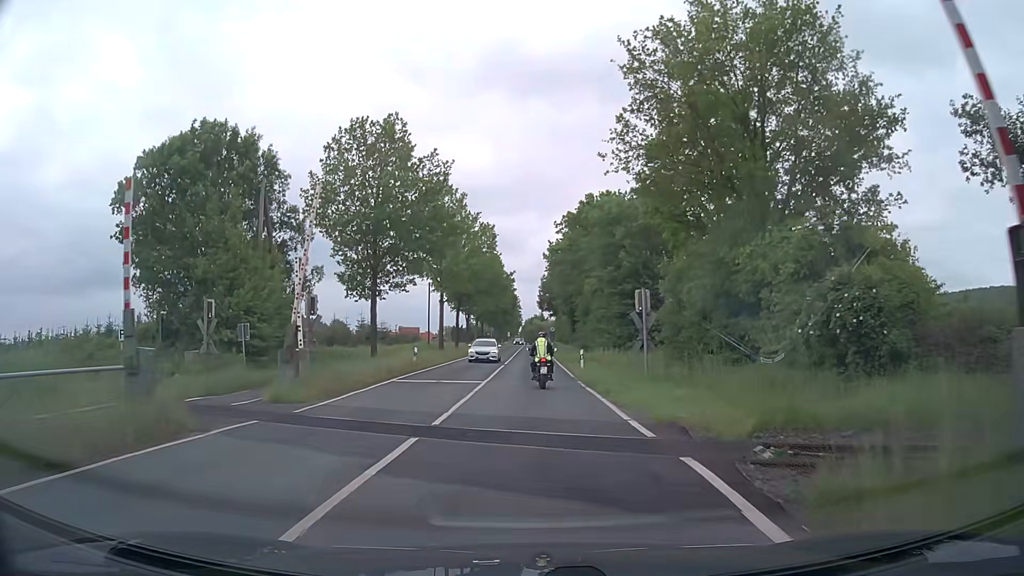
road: secondary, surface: asphalt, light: Day
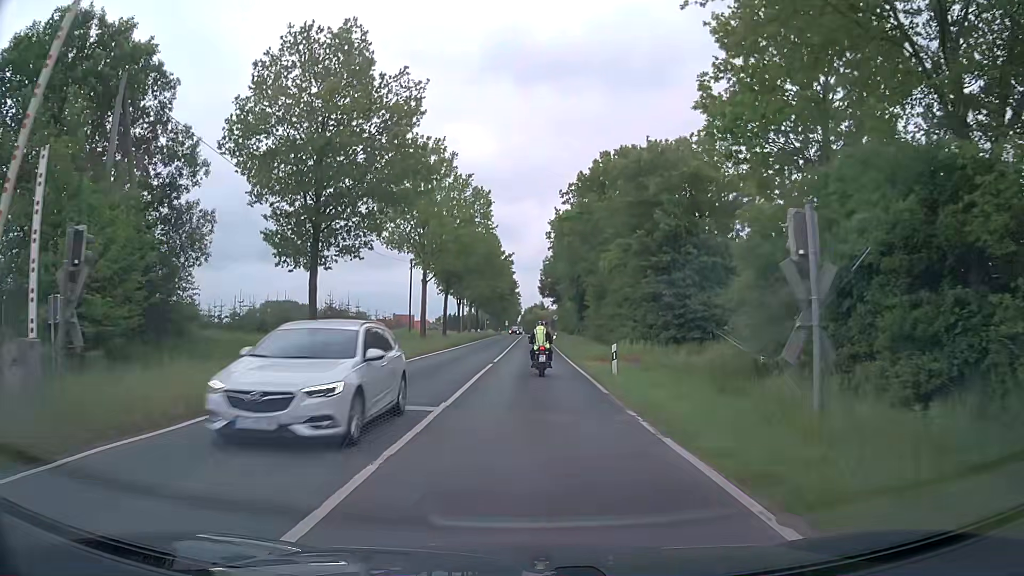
(-0.1, +12.2) m; 0°
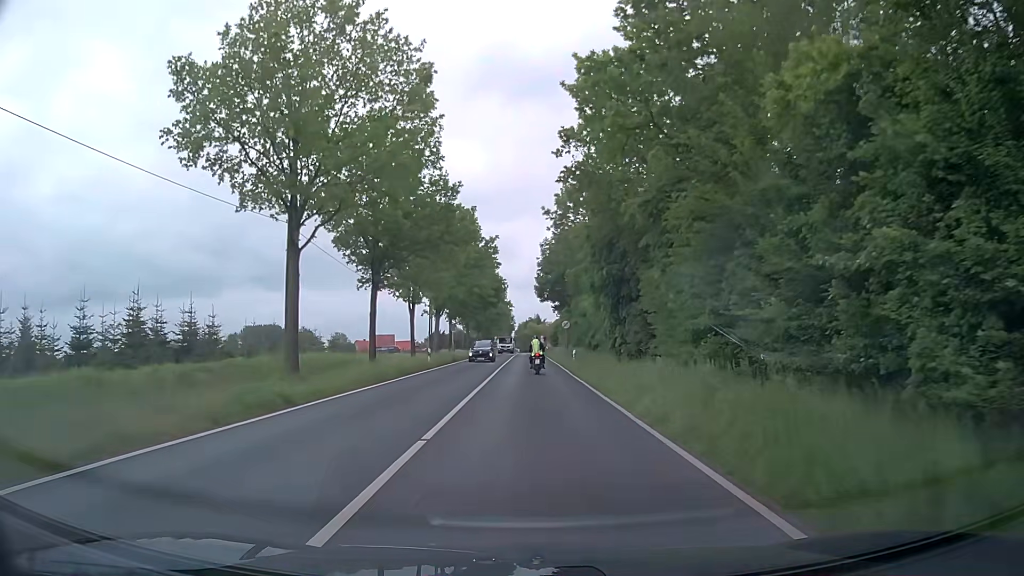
(0.0, +33.1) m; 0°
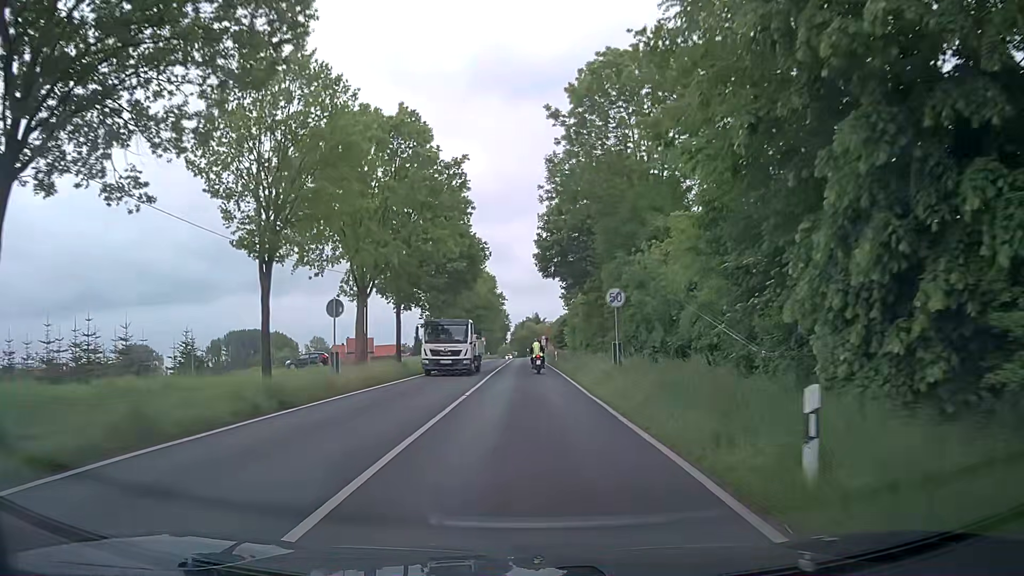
(+0.1, +32.4) m; 0°
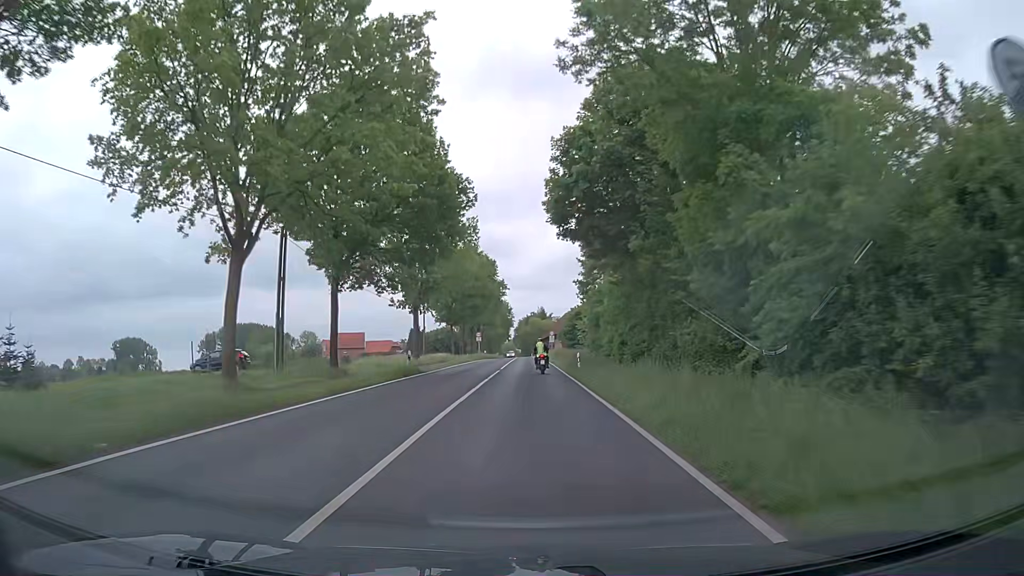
(-0.1, +18.6) m; 0°
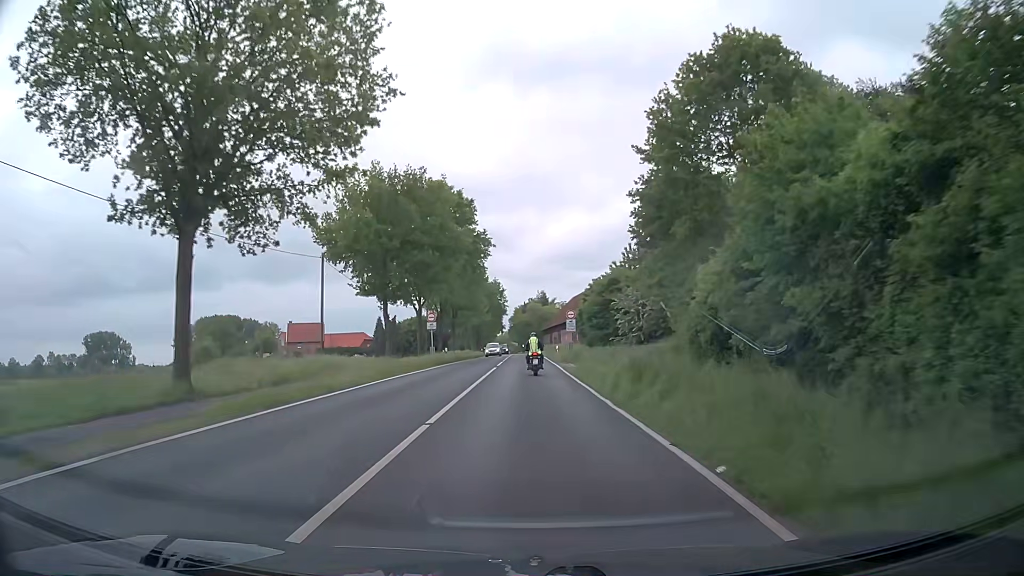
(+0.1, +40.2) m; 0°
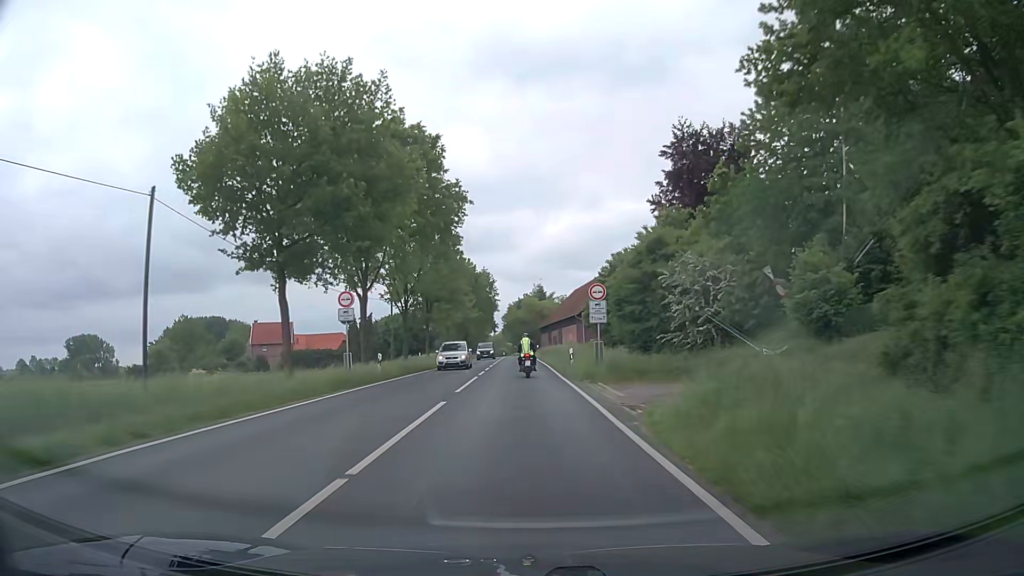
(+0.2, +19.9) m; +1°
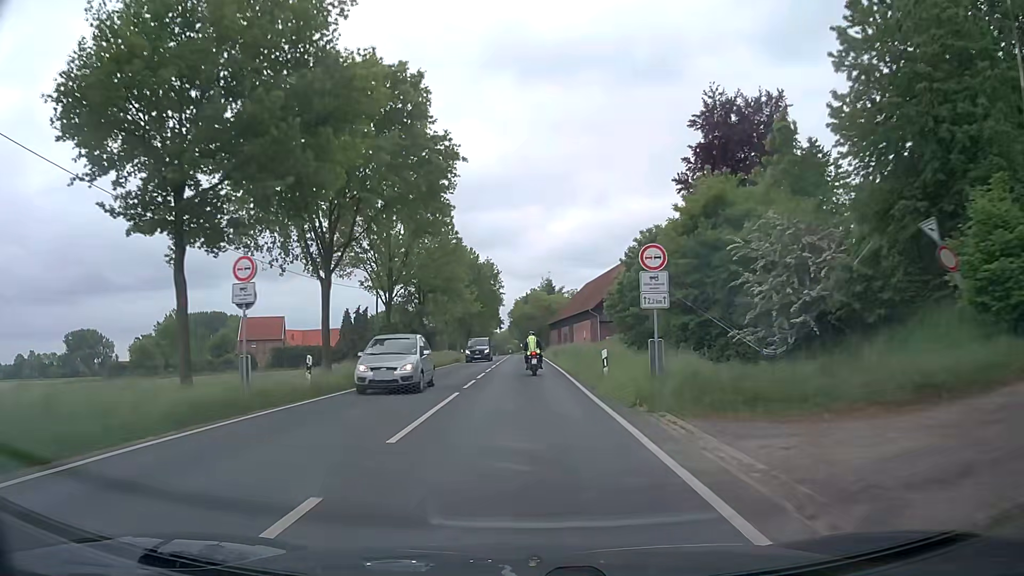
(-0.1, +9.8) m; -1°
(0, +10) (0, +20) (0, +30) (0, +40) (0, +50) (-1, +60) (-1, +70) (-1, +80) (-1, +90) (-1, +100) m
